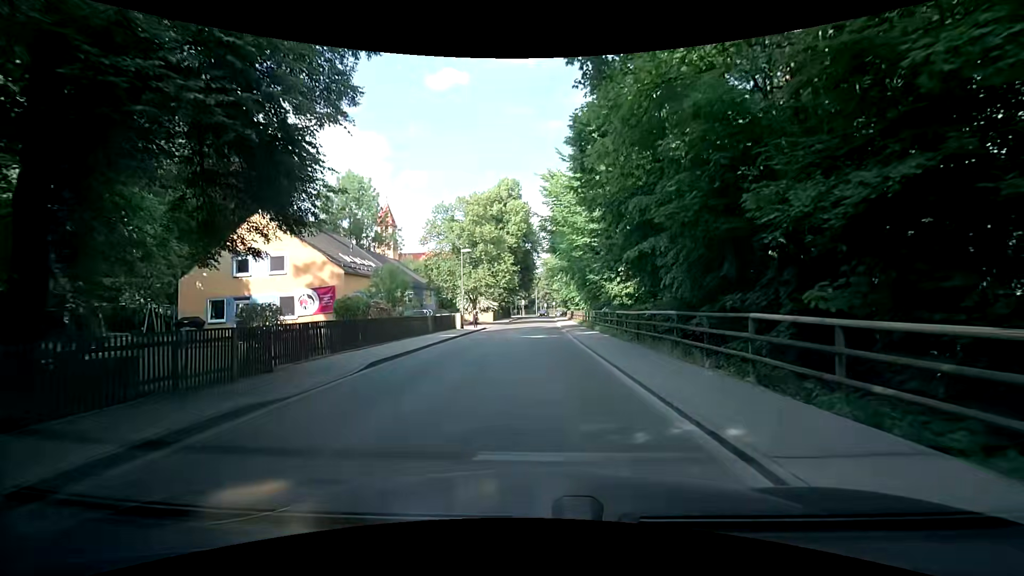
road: residential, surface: asphalt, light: Day
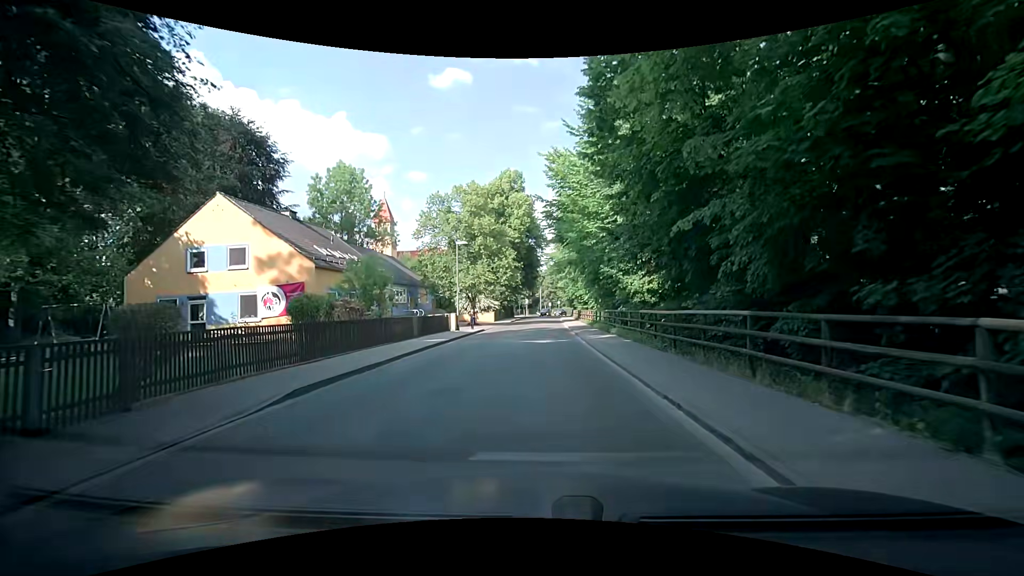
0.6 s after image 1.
(-0.1, +4.4) m; -2°
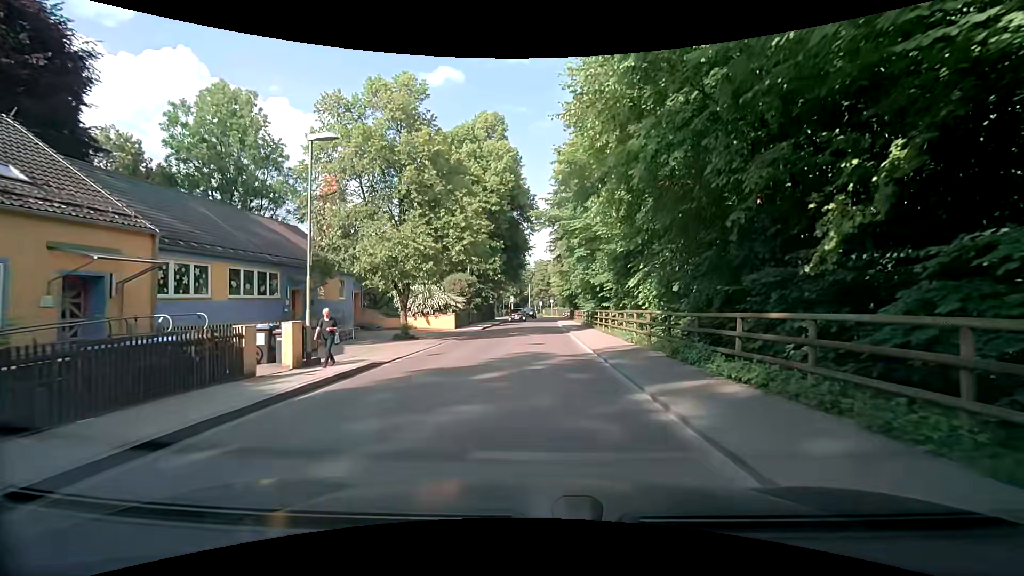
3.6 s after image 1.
(+0.7, +22.0) m; +2°
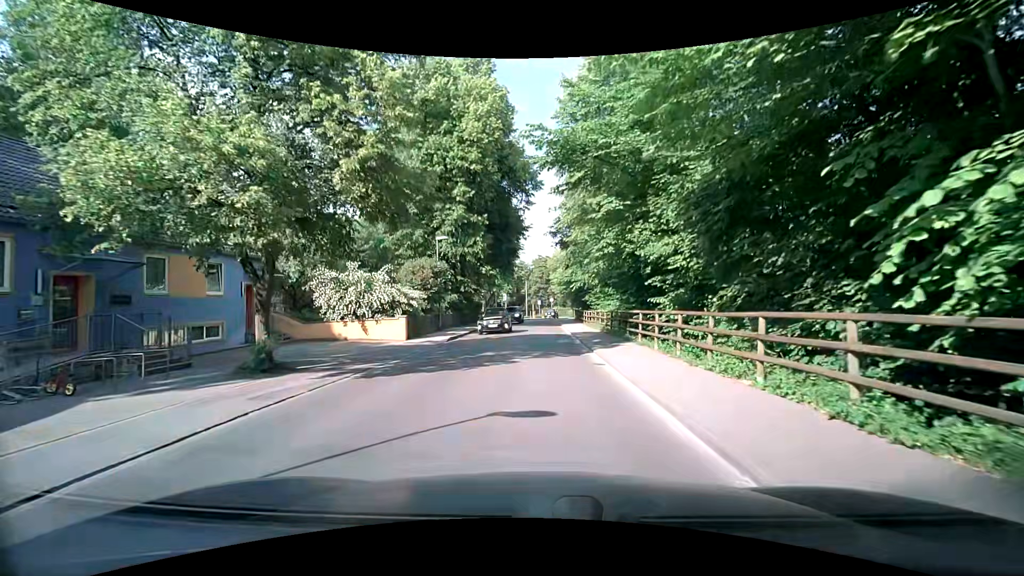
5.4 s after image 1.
(+0.1, +13.3) m; +1°
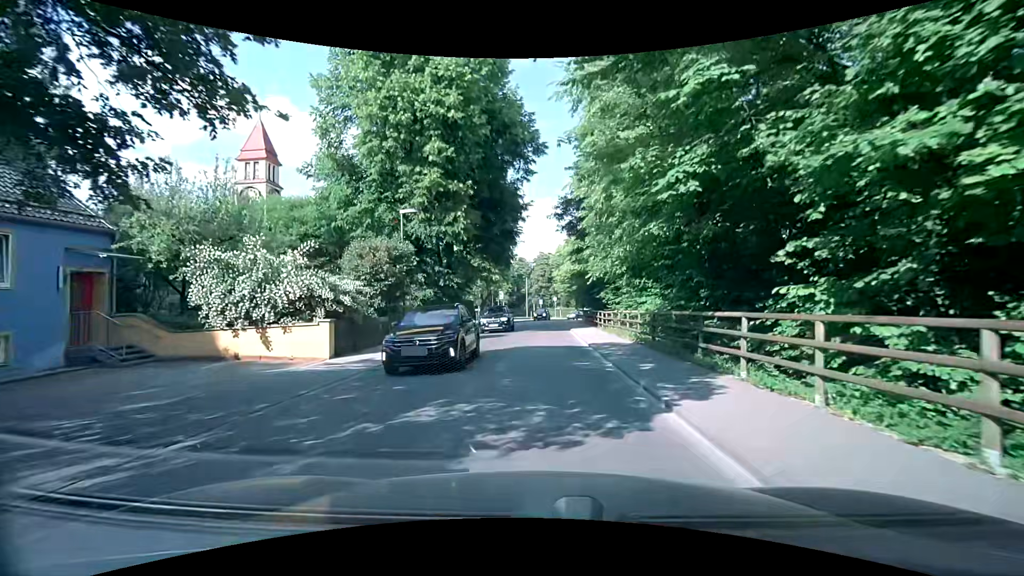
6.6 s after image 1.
(0.0, +8.9) m; 0°
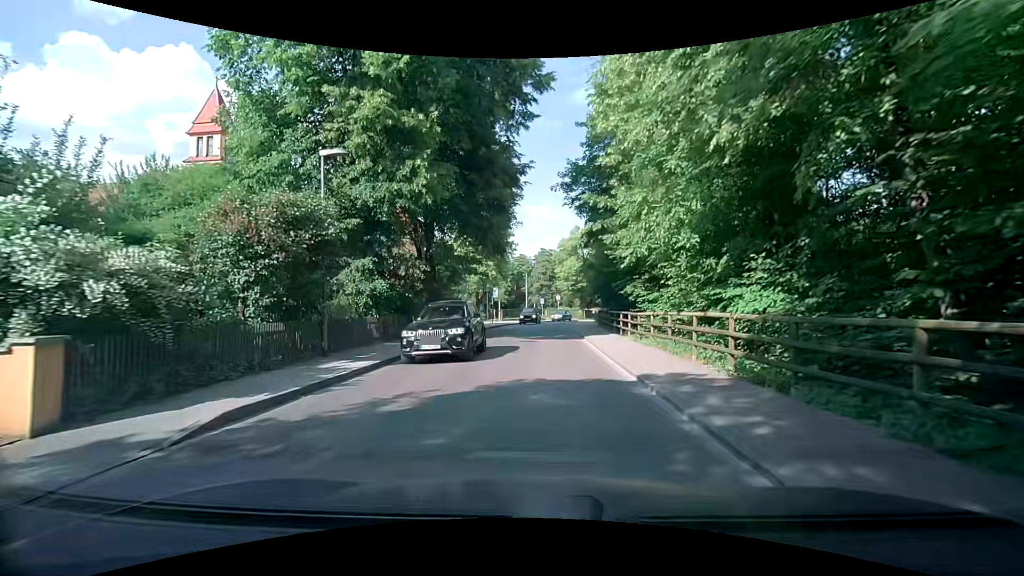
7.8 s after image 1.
(-0.1, +8.9) m; -1°
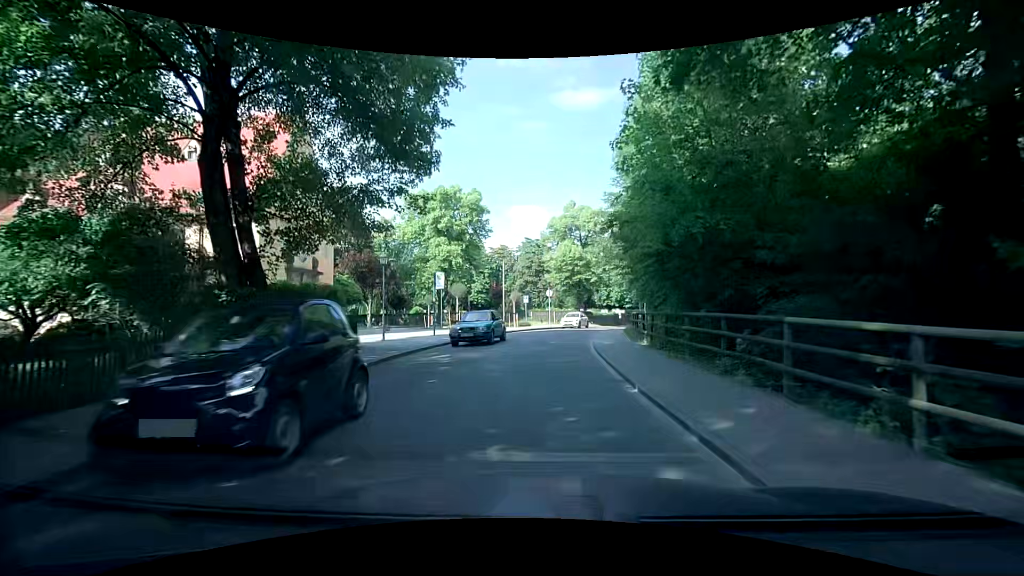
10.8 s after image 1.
(+0.3, +22.4) m; +2°
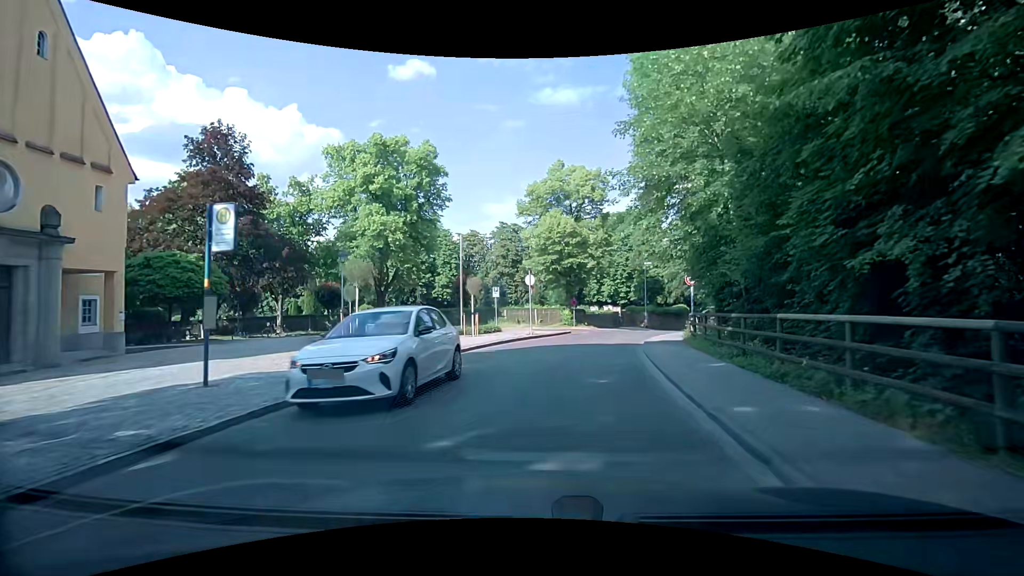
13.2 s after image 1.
(+0.2, +17.9) m; +1°
(+1, +10) (+2, +20) (+5, +29) (+9, +39) (+13, +48) (+18, +56) (+23, +65) (+28, +74) (+33, +83) (+37, +92) m
